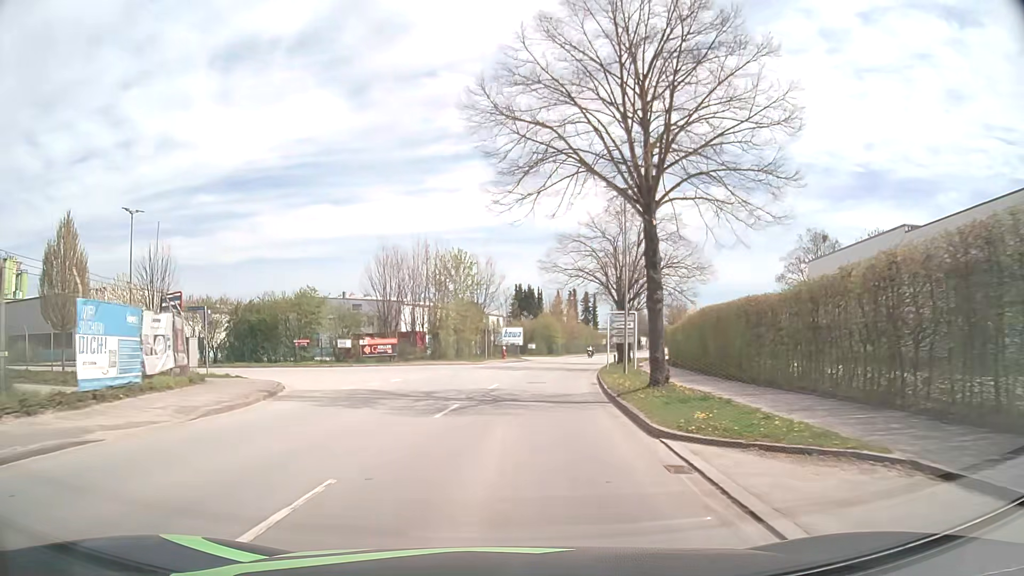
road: tertiary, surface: asphalt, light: Day
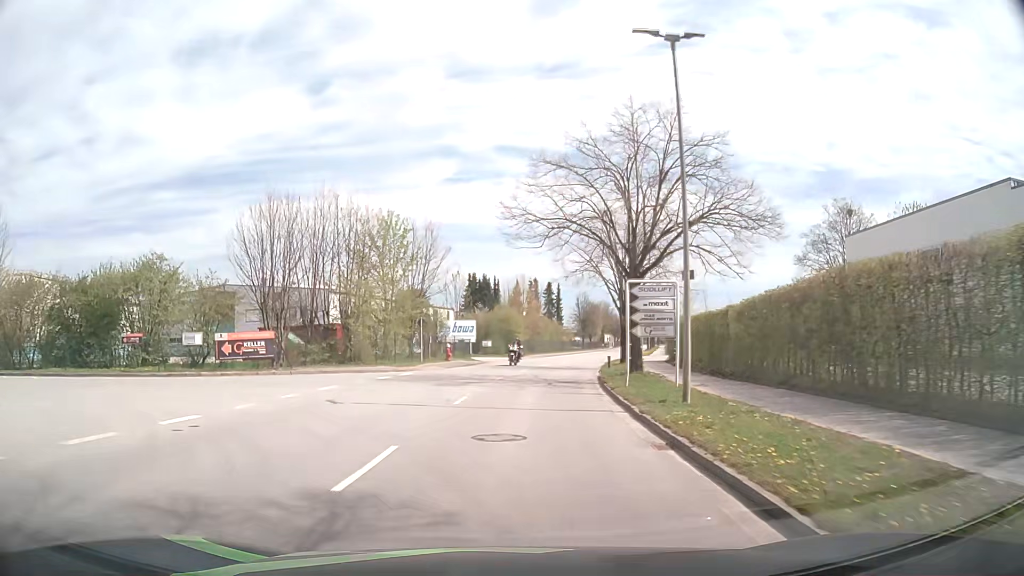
(+0.6, +15.6) m; +4°
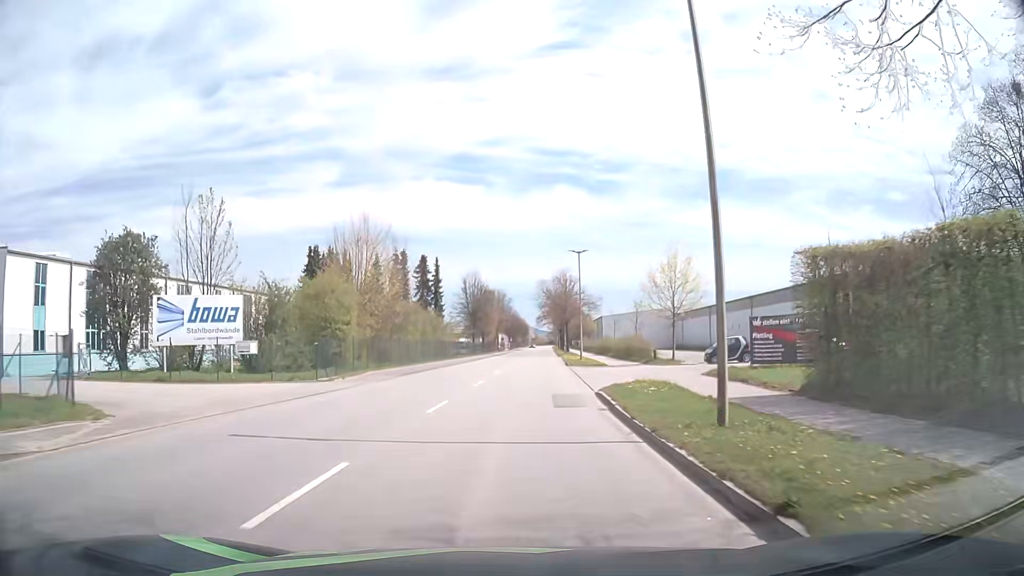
(+3.1, +36.9) m; +10°
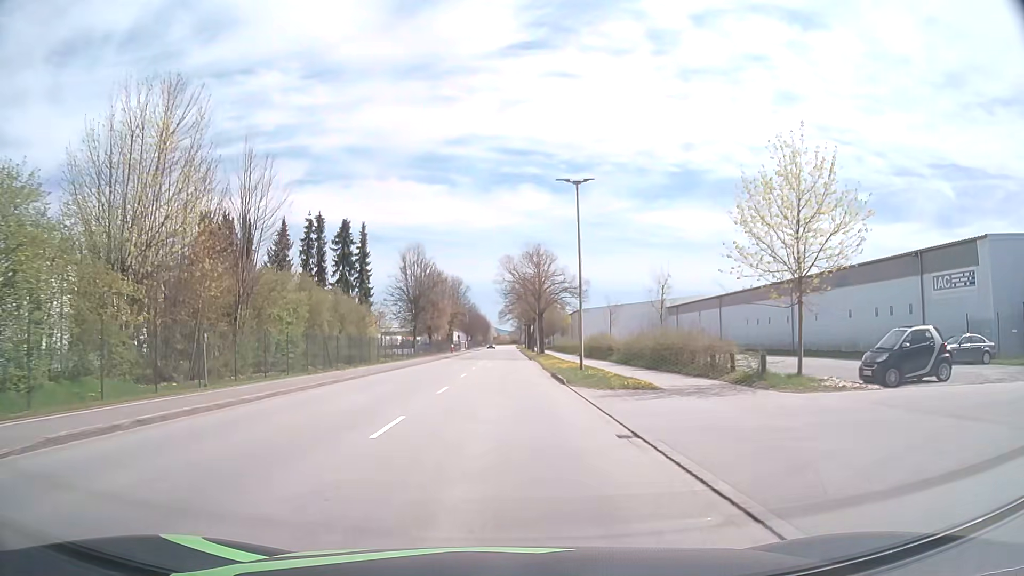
(+0.9, +22.0) m; +4°
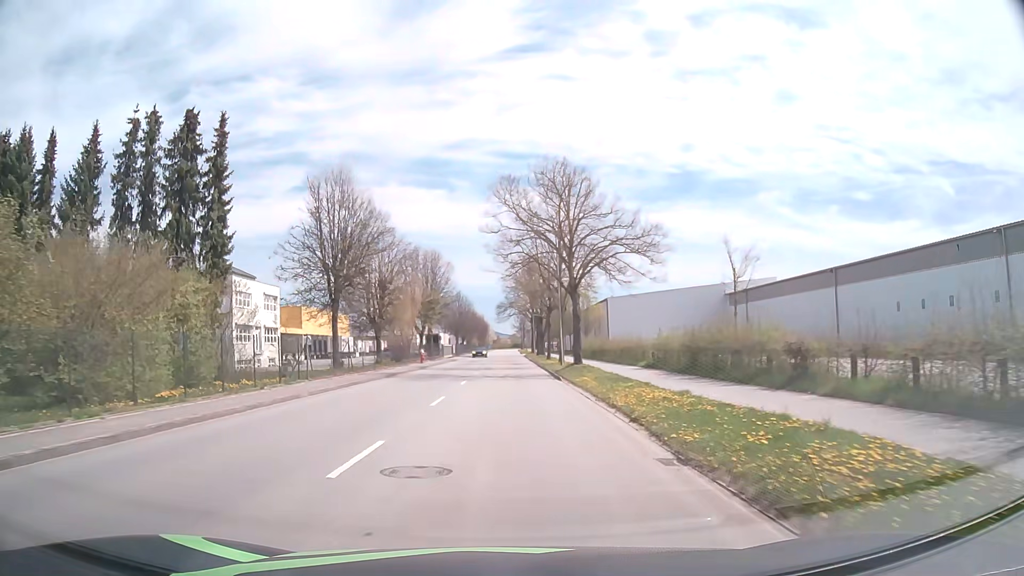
(0.0, +29.9) m; 0°
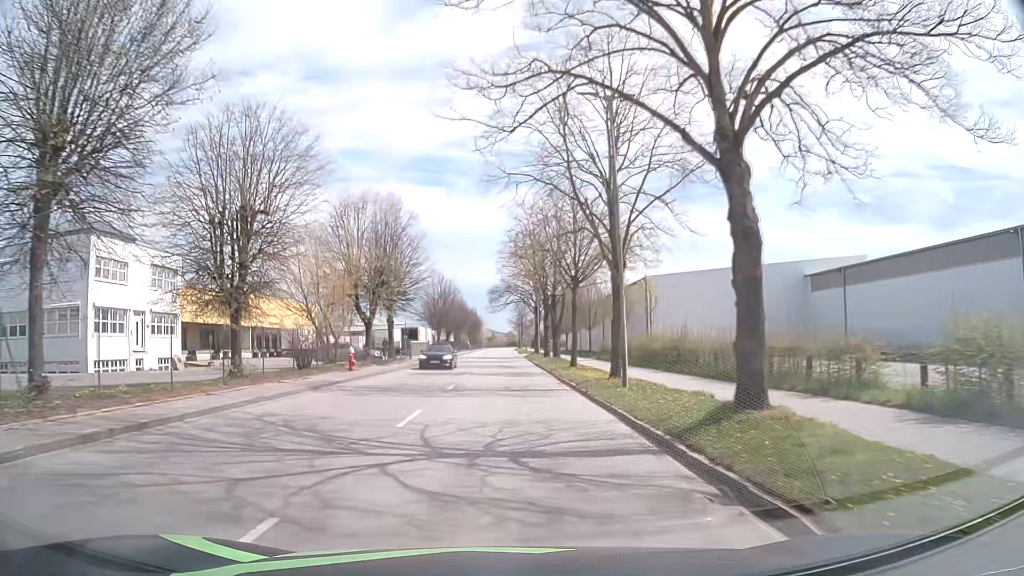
(+0.1, +22.9) m; +1°
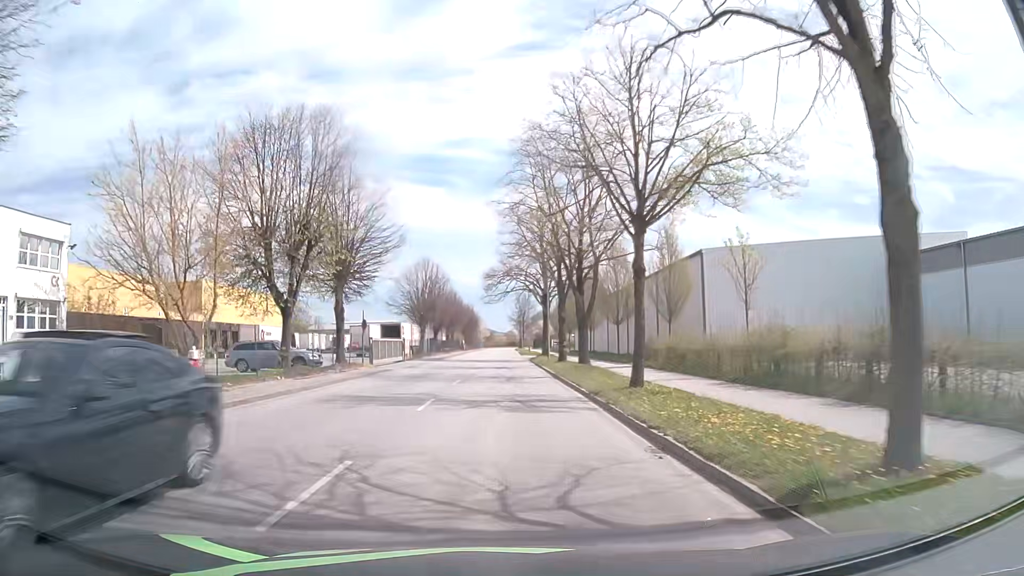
(0.0, +15.5) m; 0°
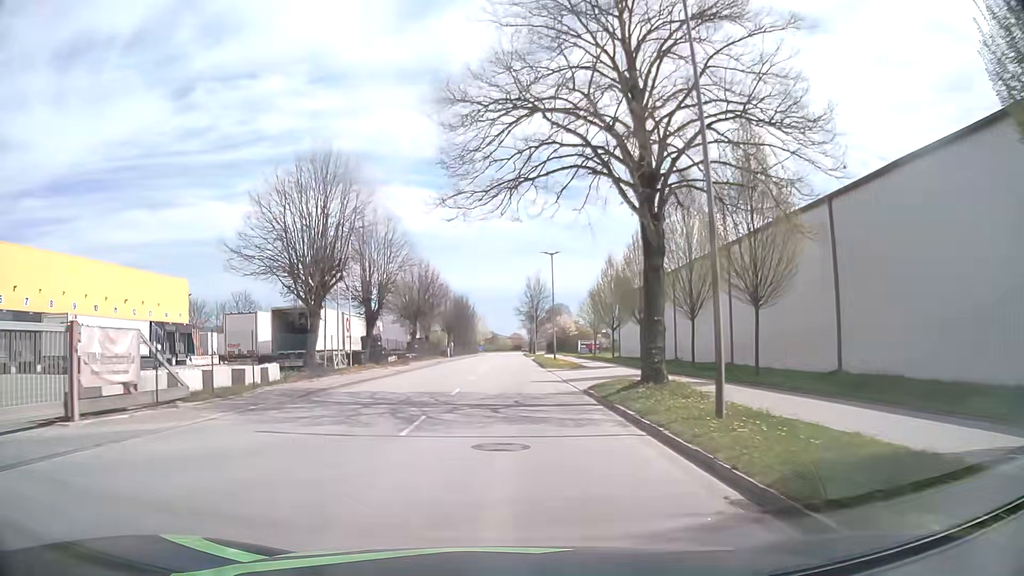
(0.0, +39.5) m; 0°
(0, +10) (0, +20) (0, +30) (0, +40) (0, +50) (0, +60) (0, +70) (0, +80) (0, +90) (0, +100) m
